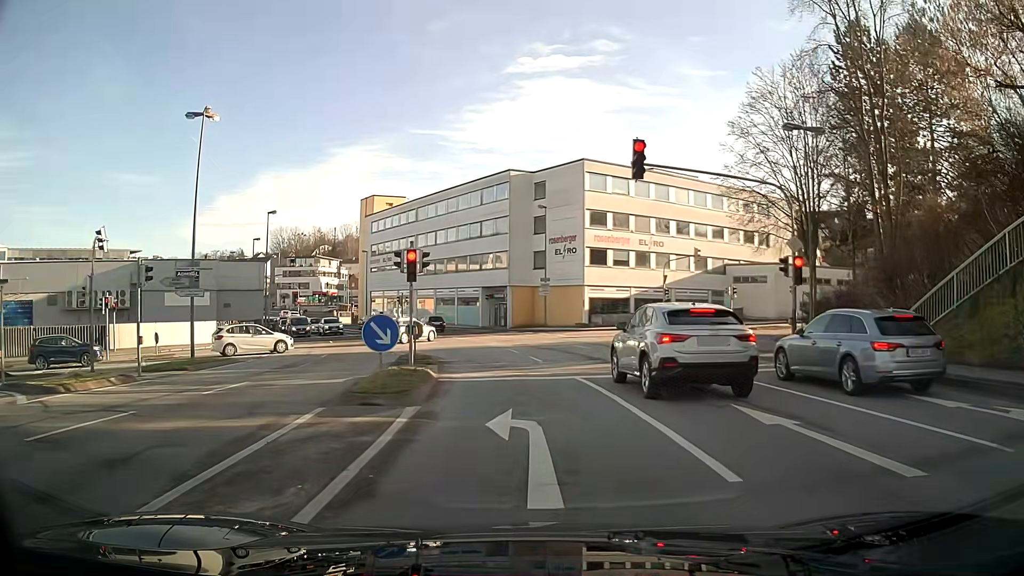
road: tertiary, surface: asphalt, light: Day
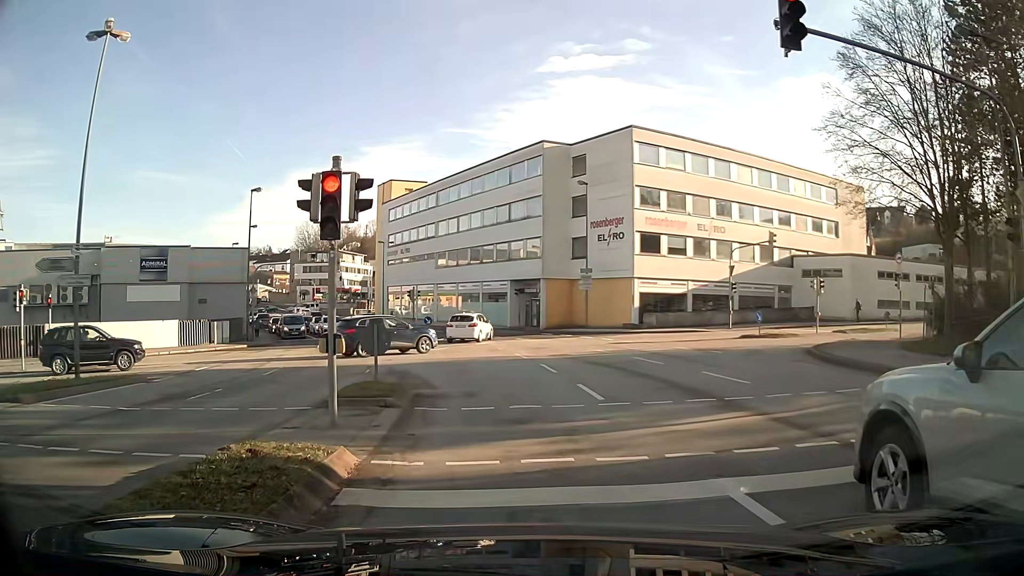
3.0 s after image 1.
(-0.2, +9.4) m; -3°
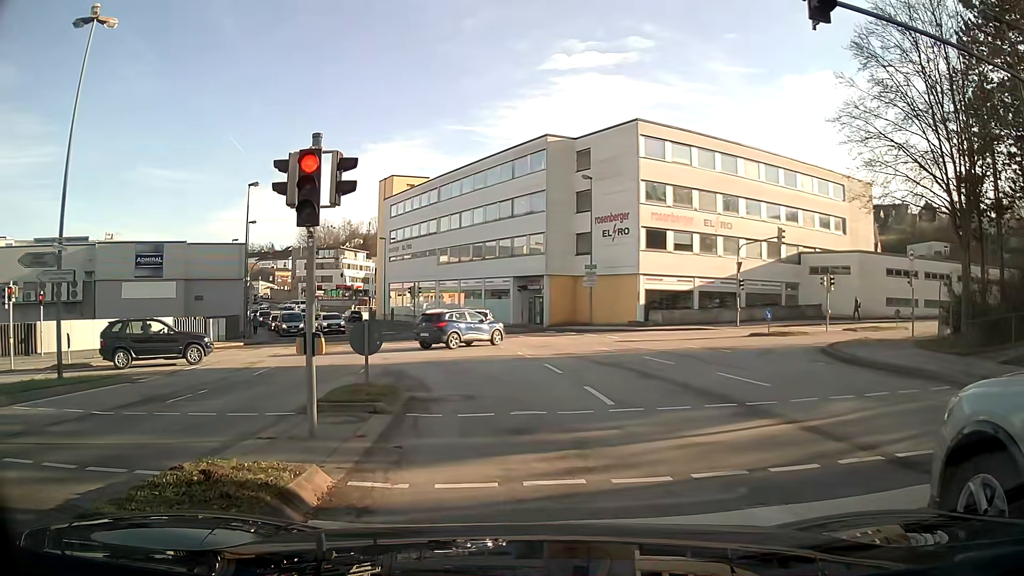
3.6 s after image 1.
(0.0, +0.9) m; 0°
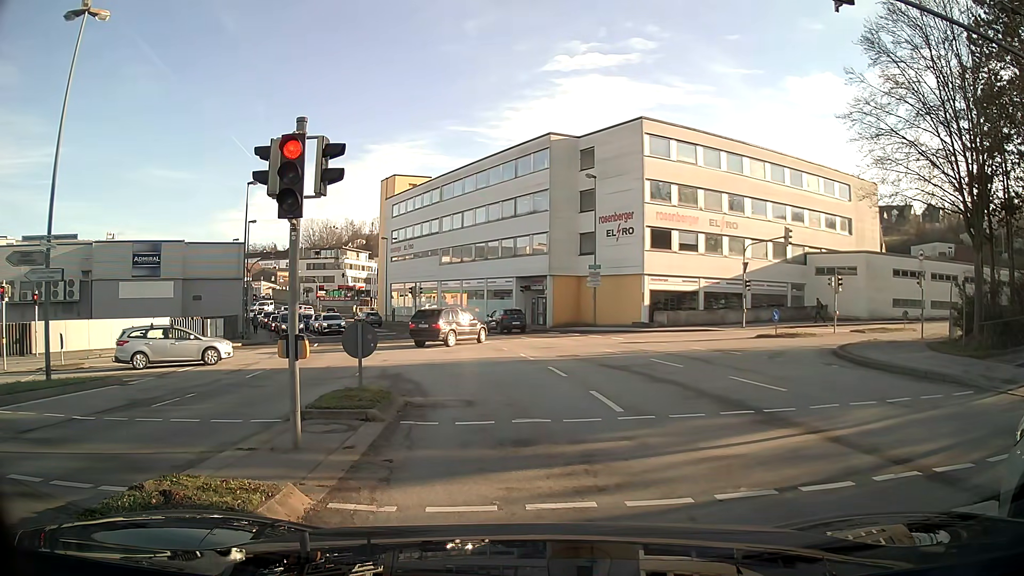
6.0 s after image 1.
(0.0, +0.7) m; 0°
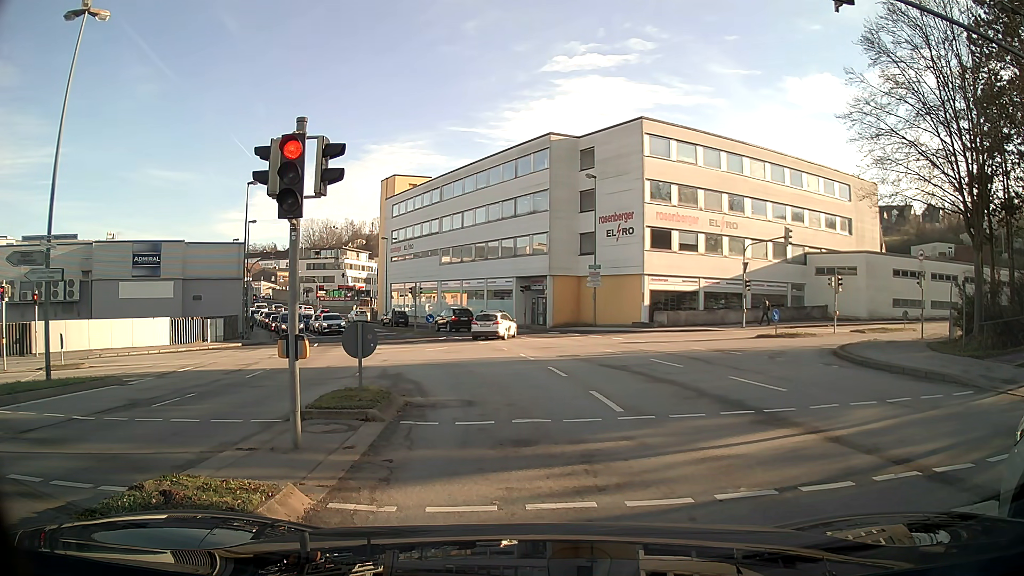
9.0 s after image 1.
(0.0, 0.0) m; 0°
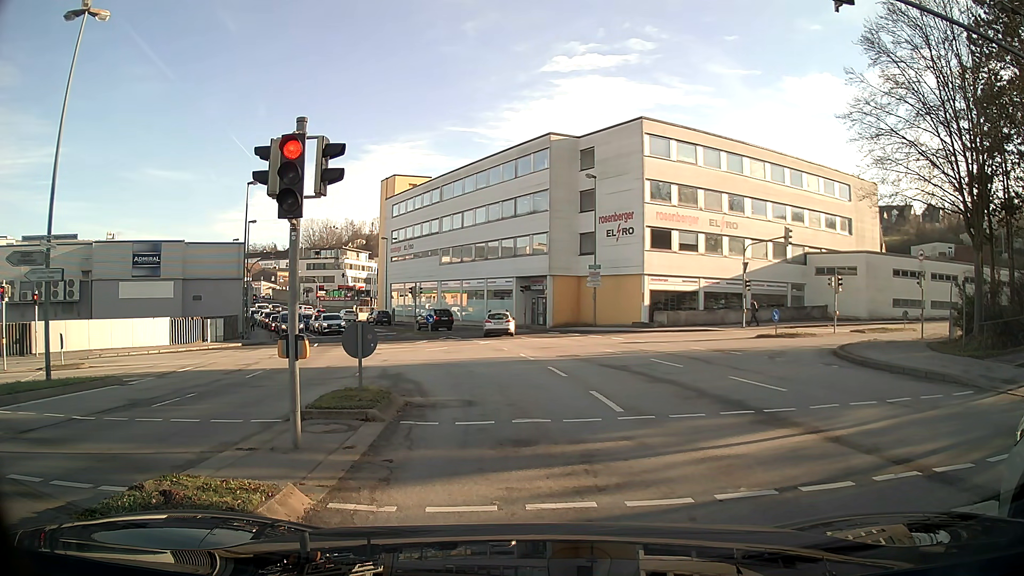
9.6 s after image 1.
(0.0, 0.0) m; 0°
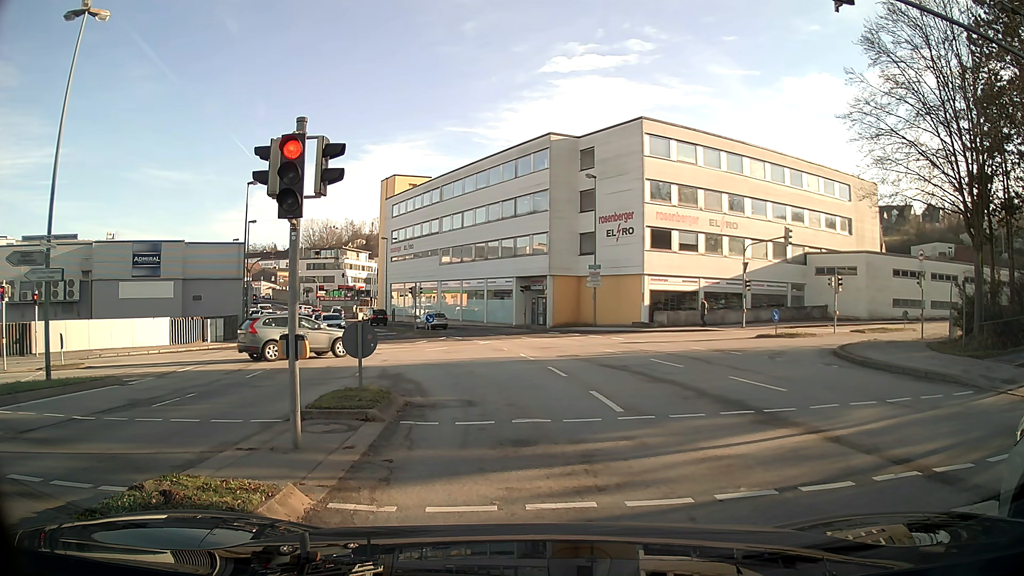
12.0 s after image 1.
(0.0, 0.0) m; 0°
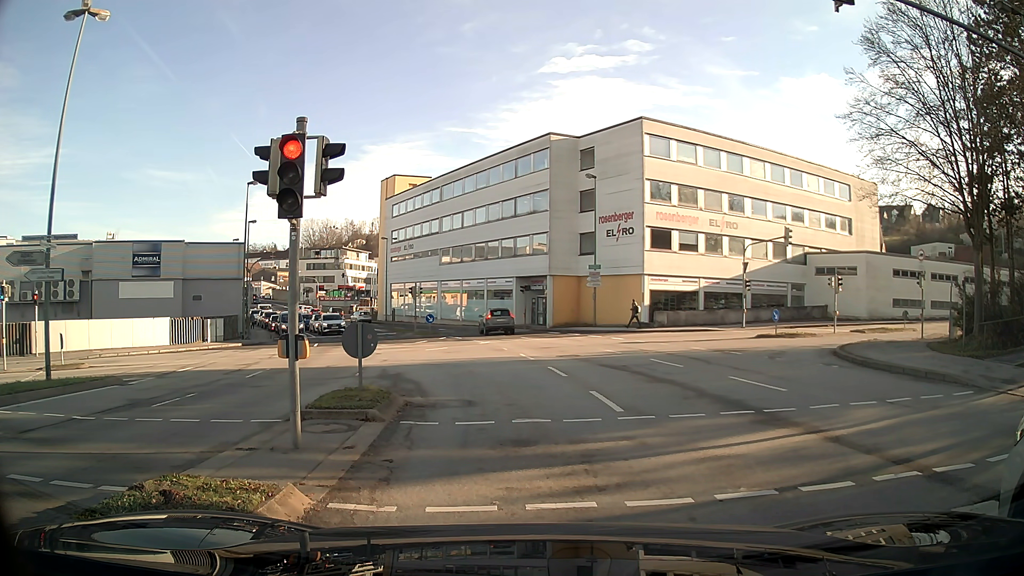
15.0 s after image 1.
(0.0, 0.0) m; 0°
